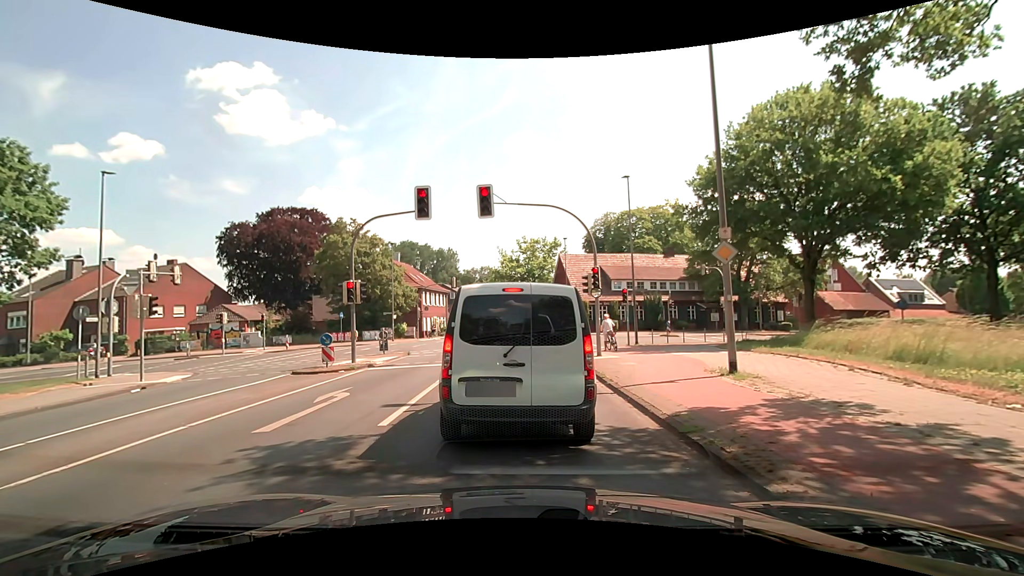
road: secondary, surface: asphalt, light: Day
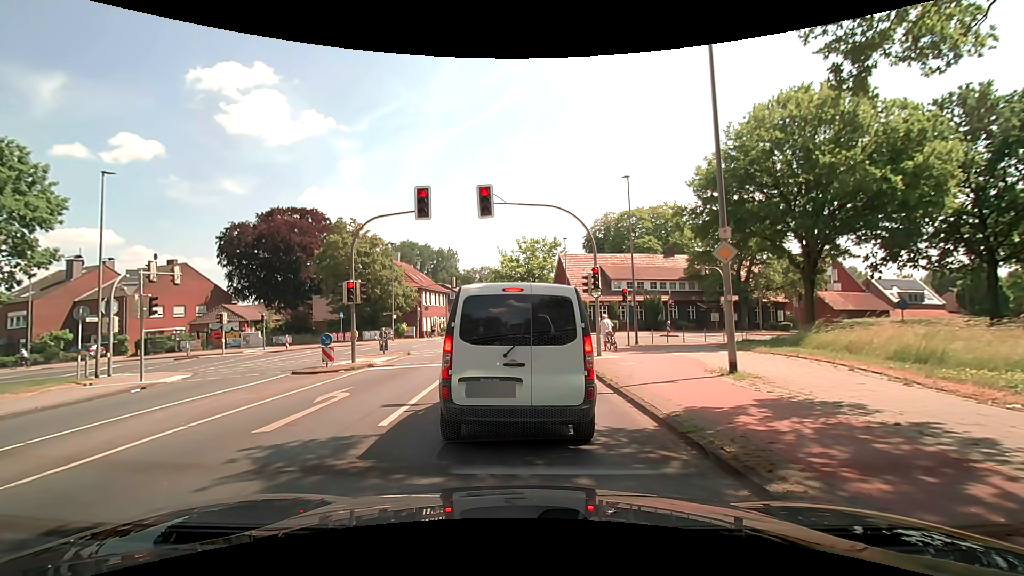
(0.0, 0.0) m; 0°
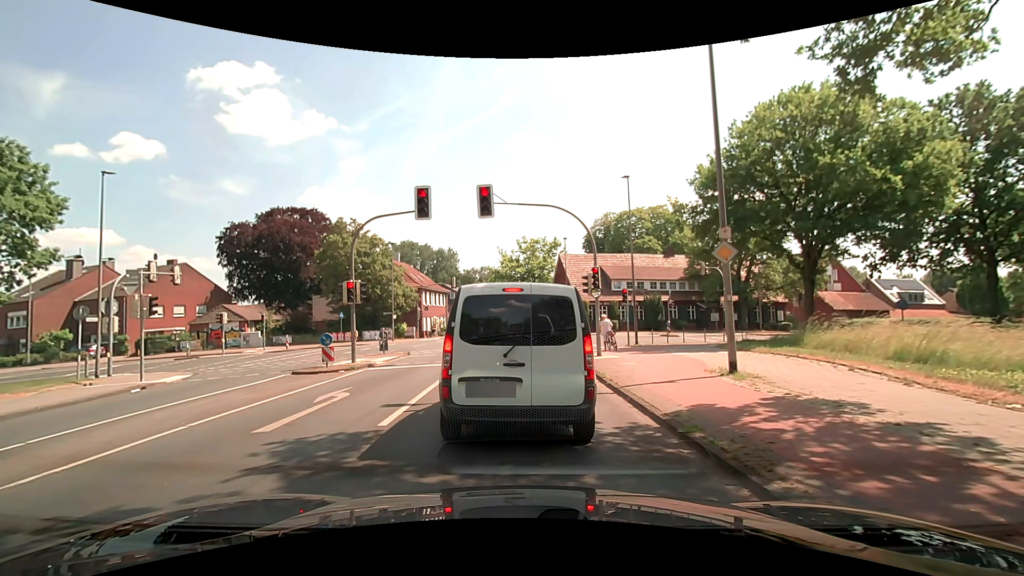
(0.0, 0.0) m; 0°
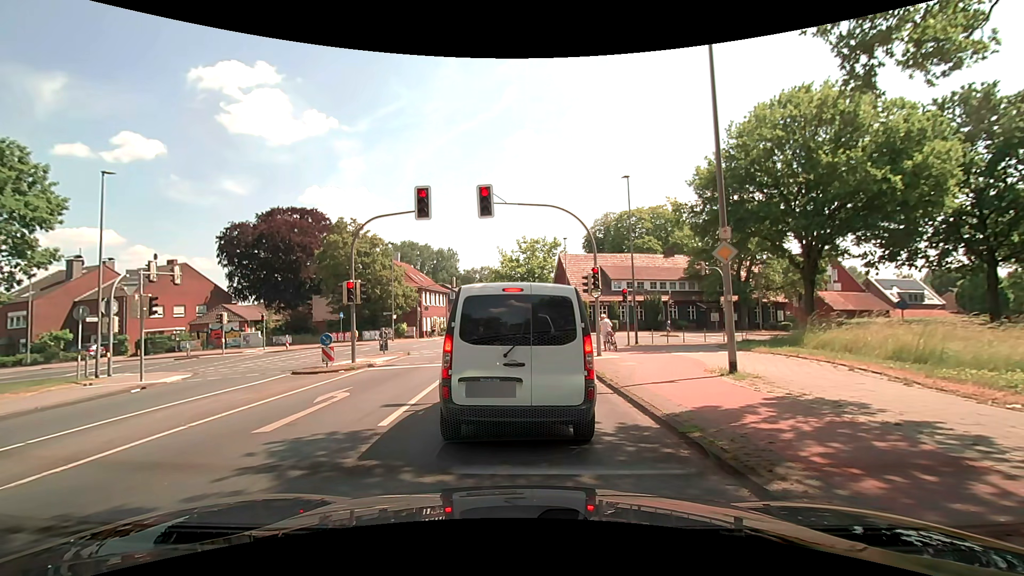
(0.0, 0.0) m; 0°
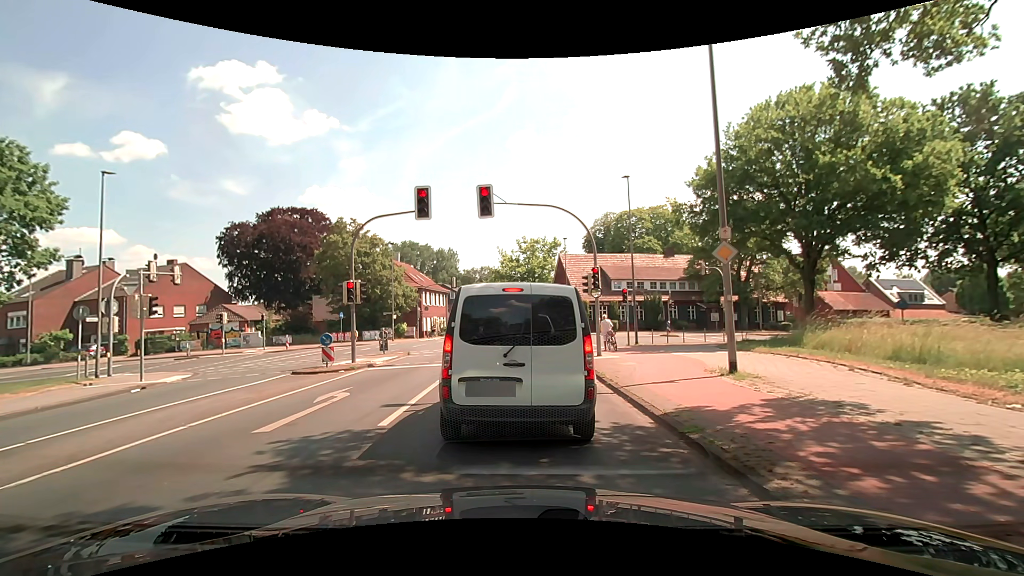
(0.0, 0.0) m; 0°
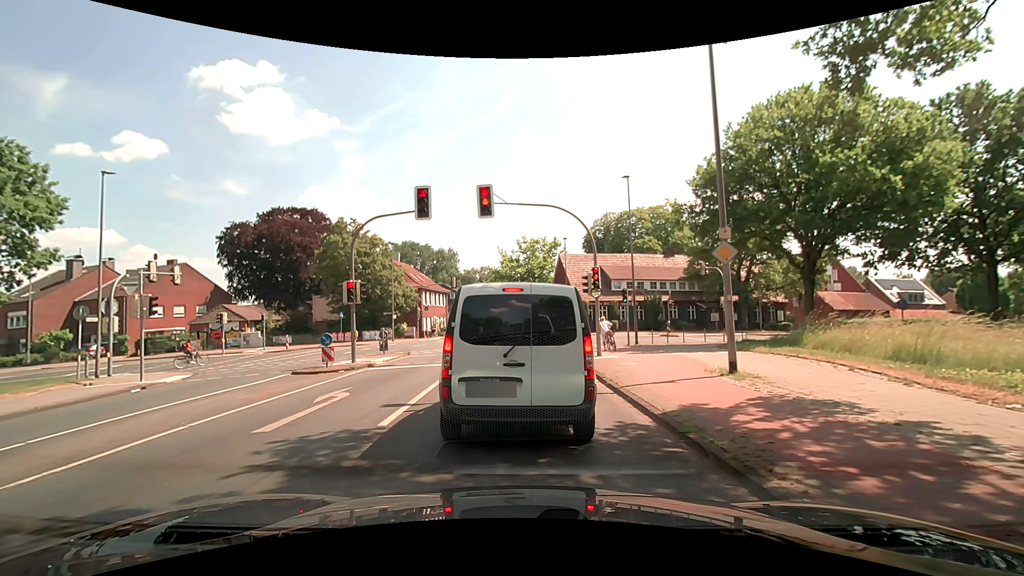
(0.0, 0.0) m; 0°
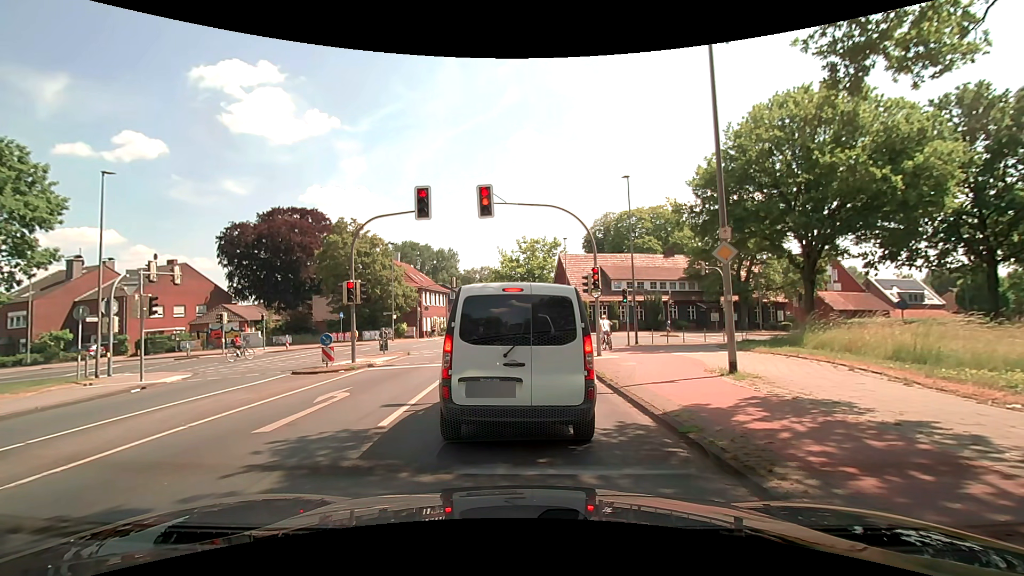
(0.0, 0.0) m; 0°
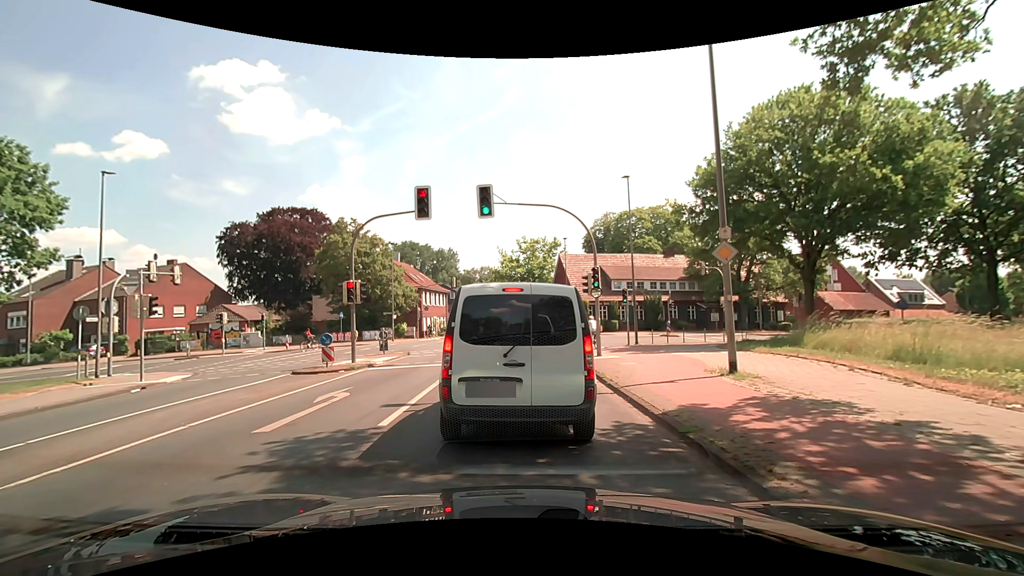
(0.0, 0.0) m; 0°
